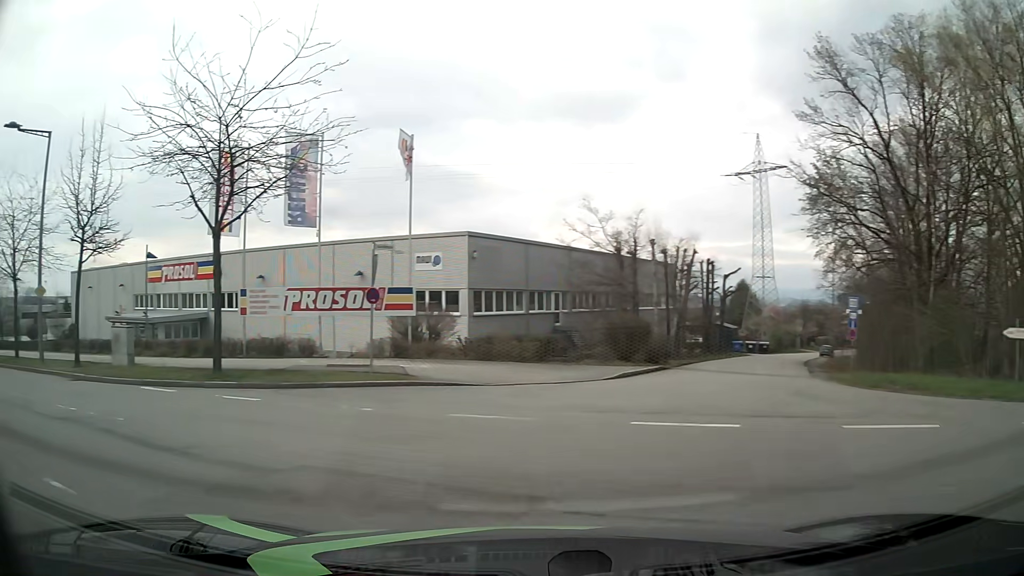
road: residential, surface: asphalt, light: Day
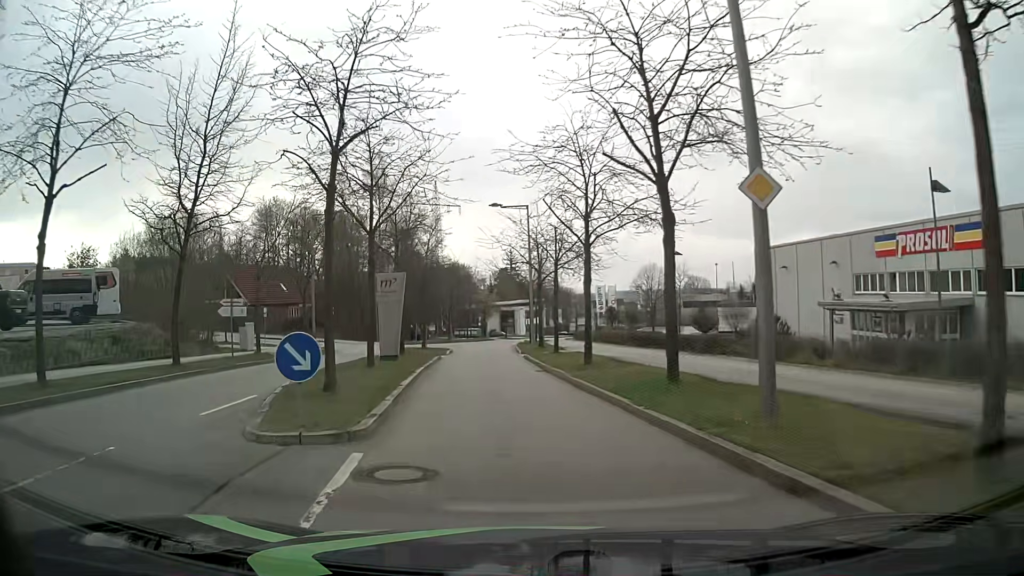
(-12.2, +14.2) m; -58°
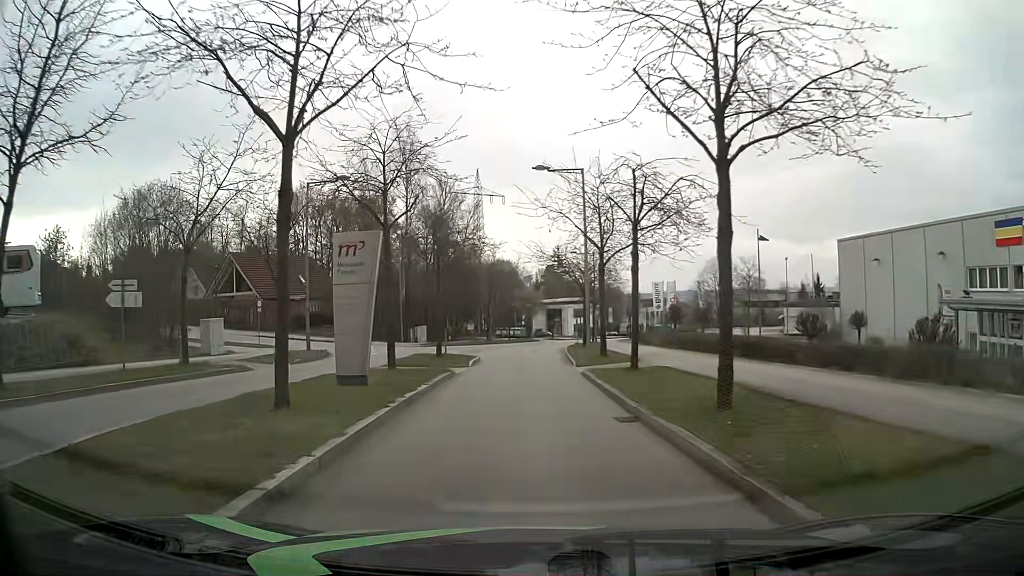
(-0.3, +10.2) m; -4°
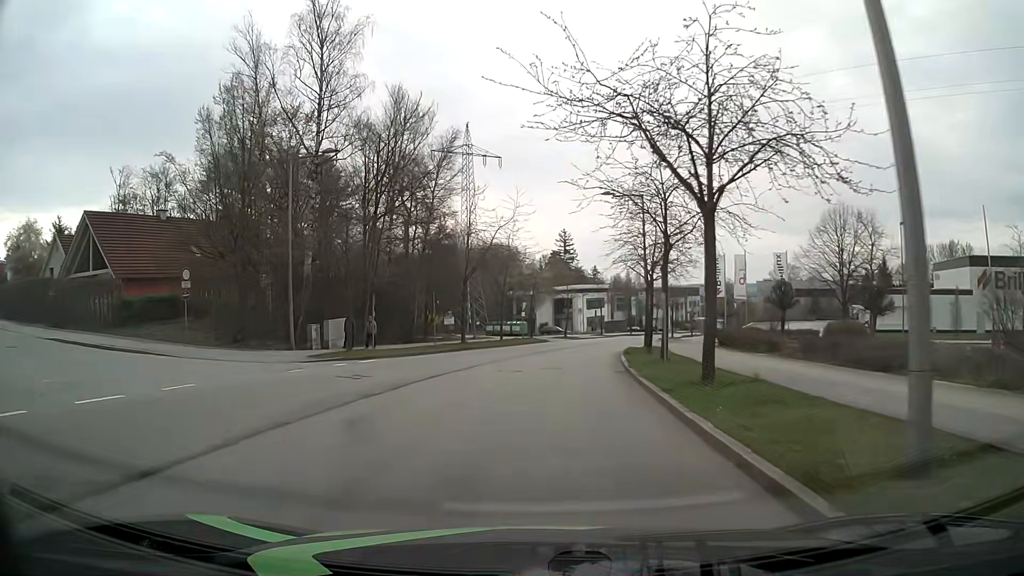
(-0.2, +28.3) m; 0°
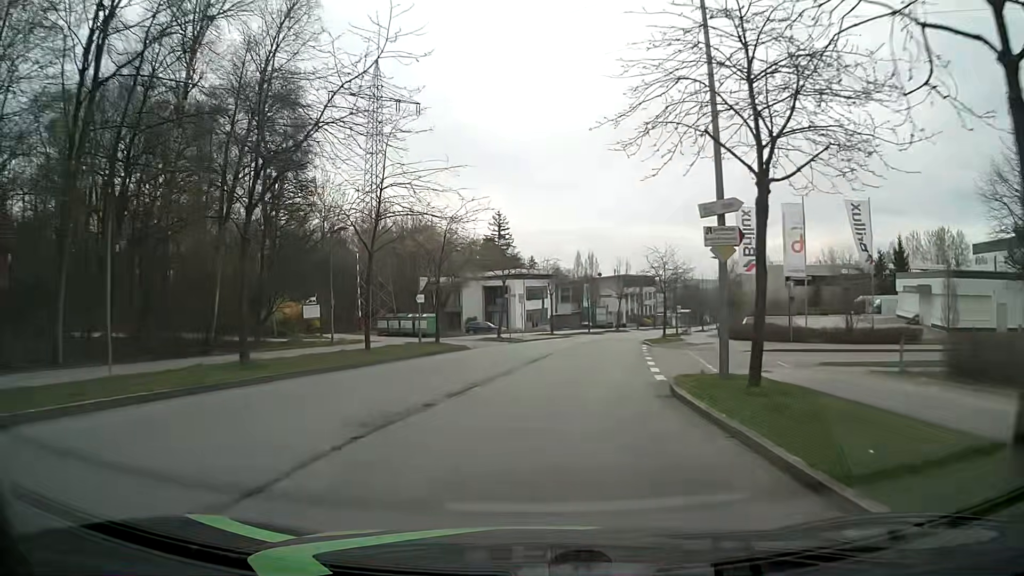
(+1.1, +25.5) m; +6°
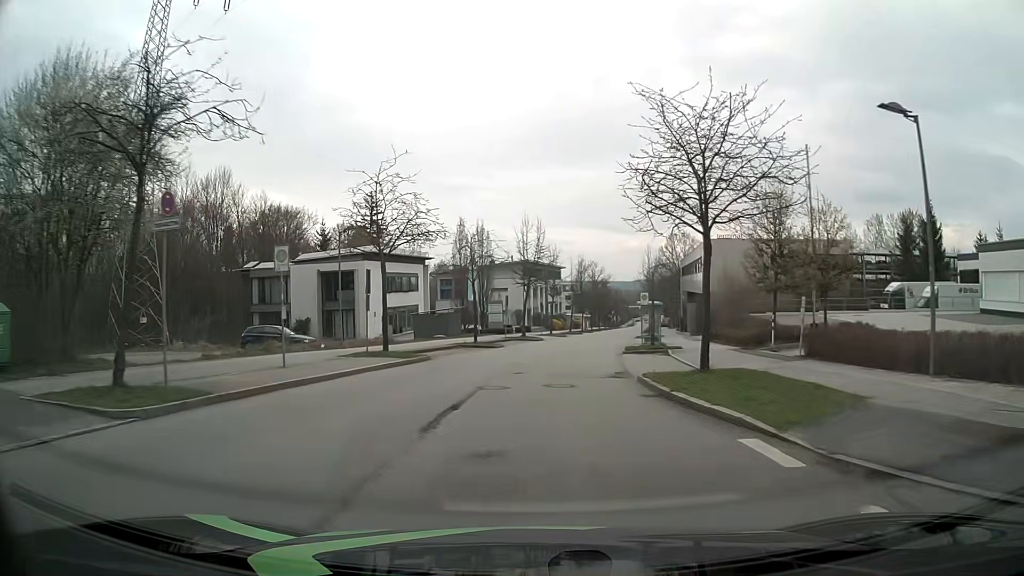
(+2.7, +32.2) m; +9°
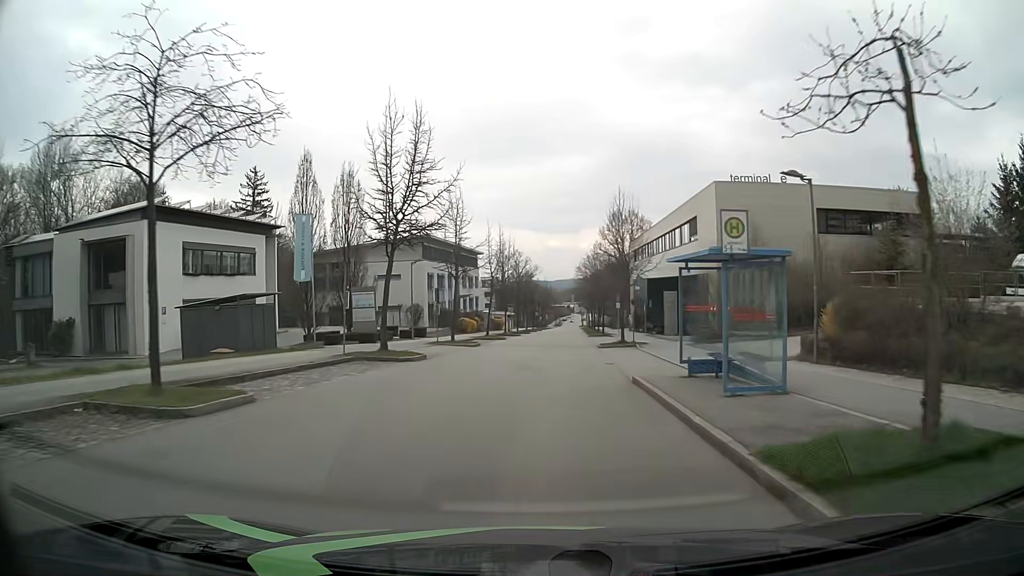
(+1.6, +26.9) m; +7°
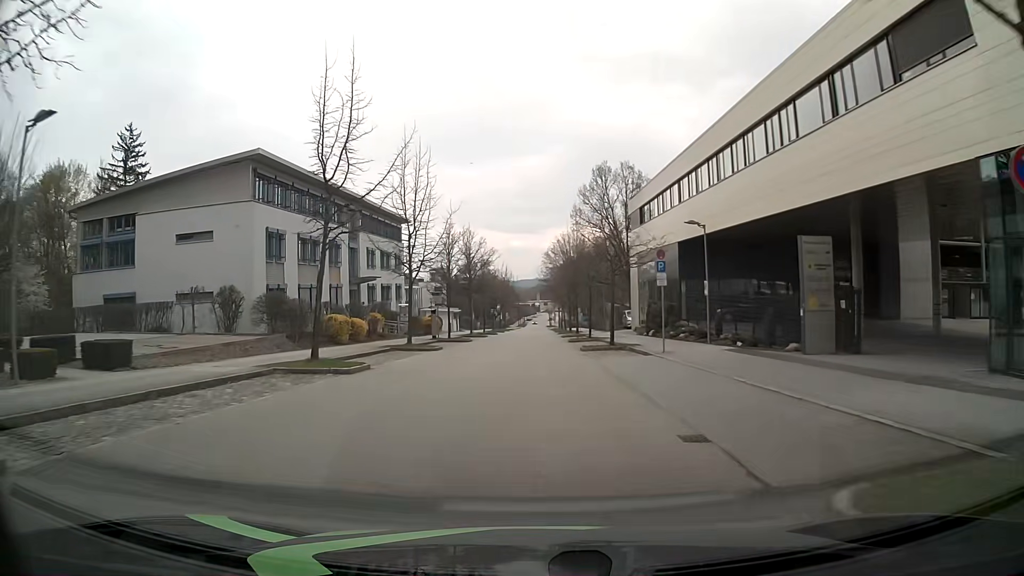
(+1.3, +34.0) m; +3°
(0, +10) (0, +20) (0, +30) (0, +40) (0, +50) (+1, +60) (+1, +70) (+1, +80) (+1, +90) (+1, +100) m
